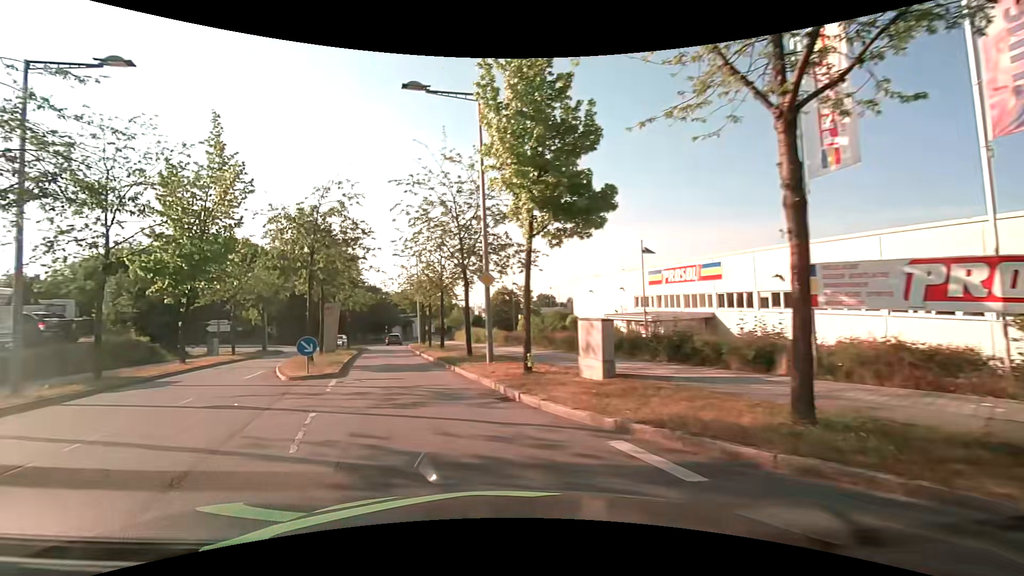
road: residential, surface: asphalt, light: Day
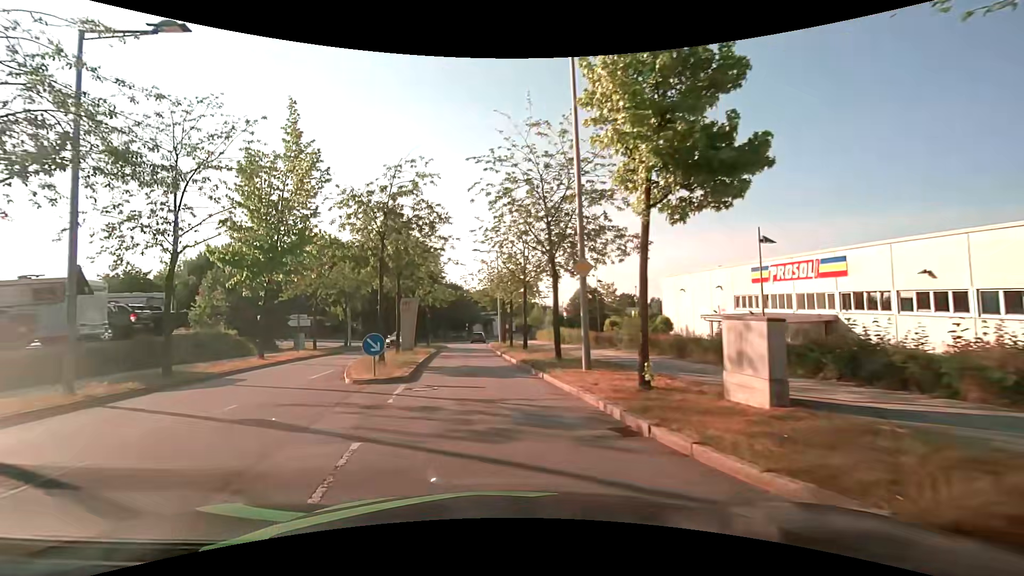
(-0.3, +2.9) m; -10°
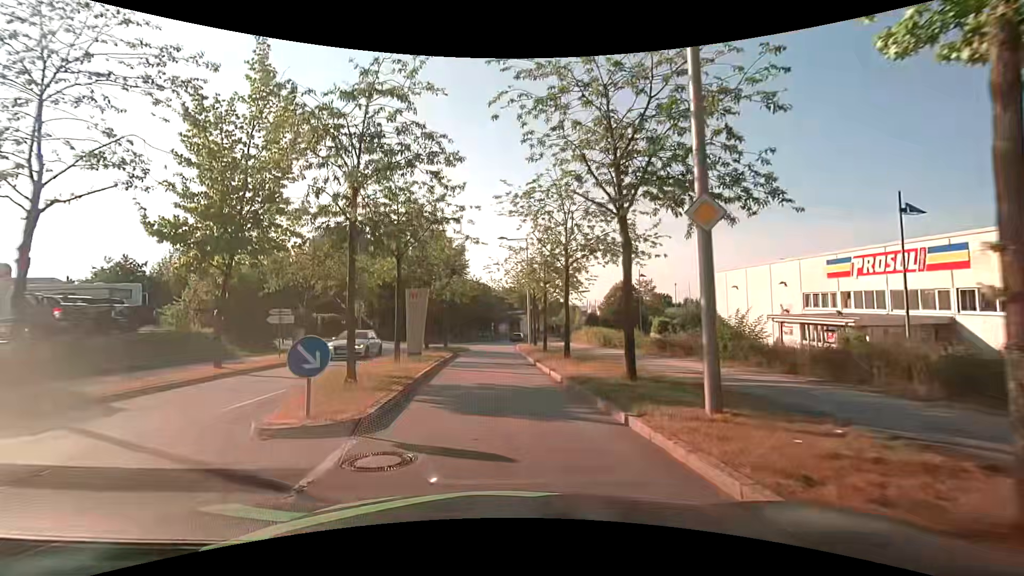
(-0.2, +6.4) m; -2°
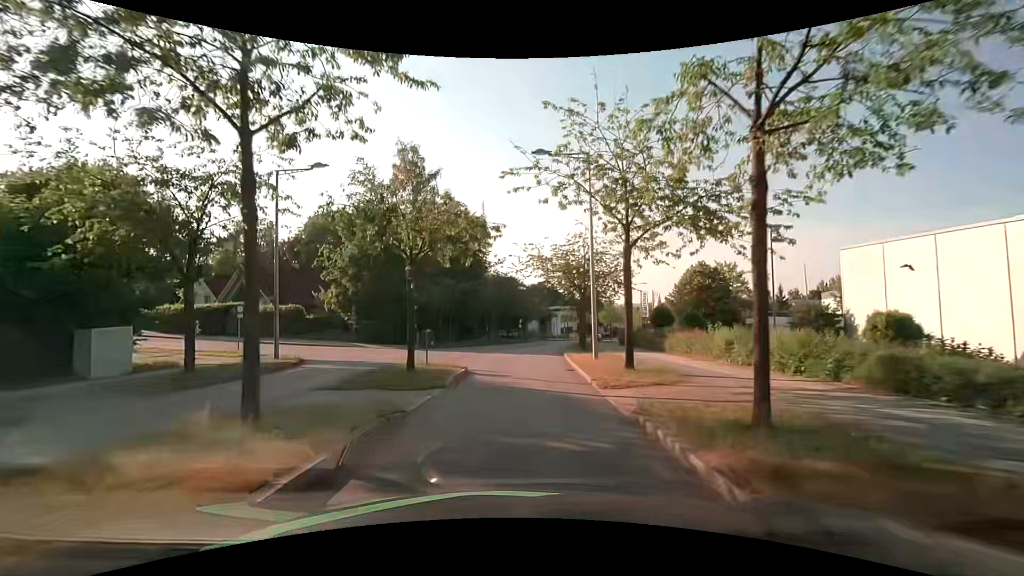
(-0.8, +20.7) m; -4°
(0, +10) (0, +20) (+1, +30) (+2, +40) (+4, +50) (+6, +60) (+8, +69) (+11, +79) (+14, +88) (+18, +98) m
